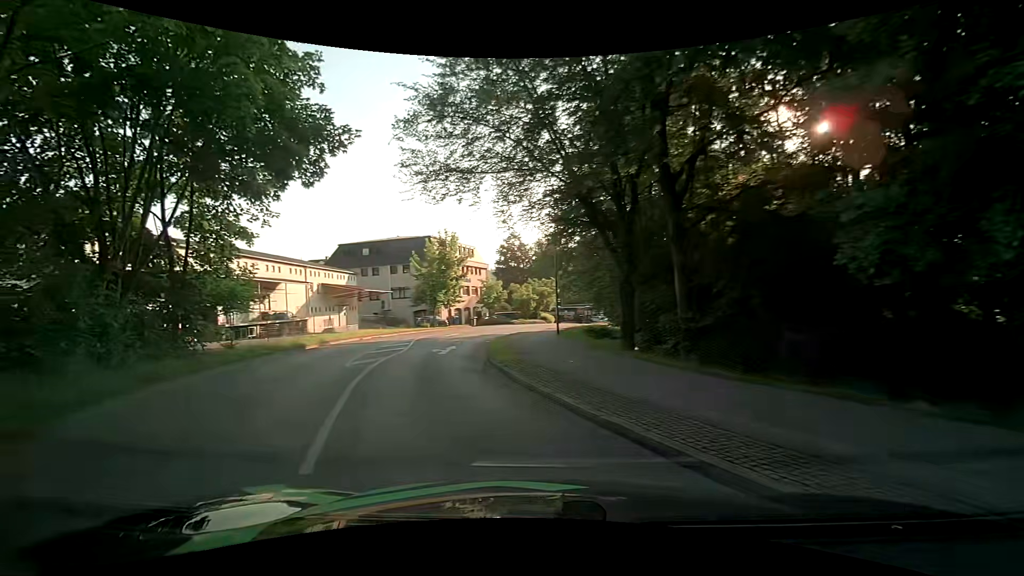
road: unclassified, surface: asphalt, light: Day
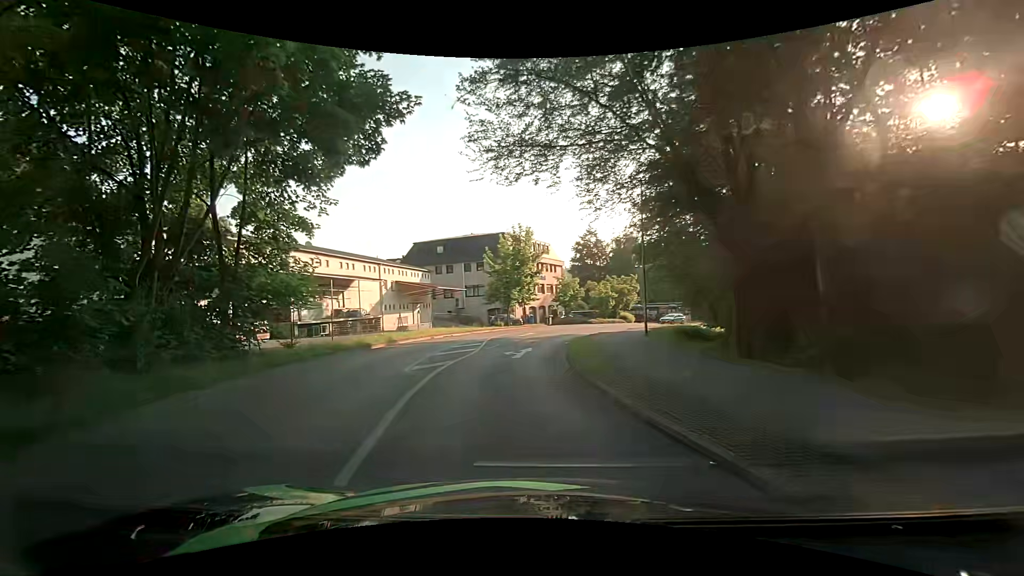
(-0.3, +2.5) m; -10°
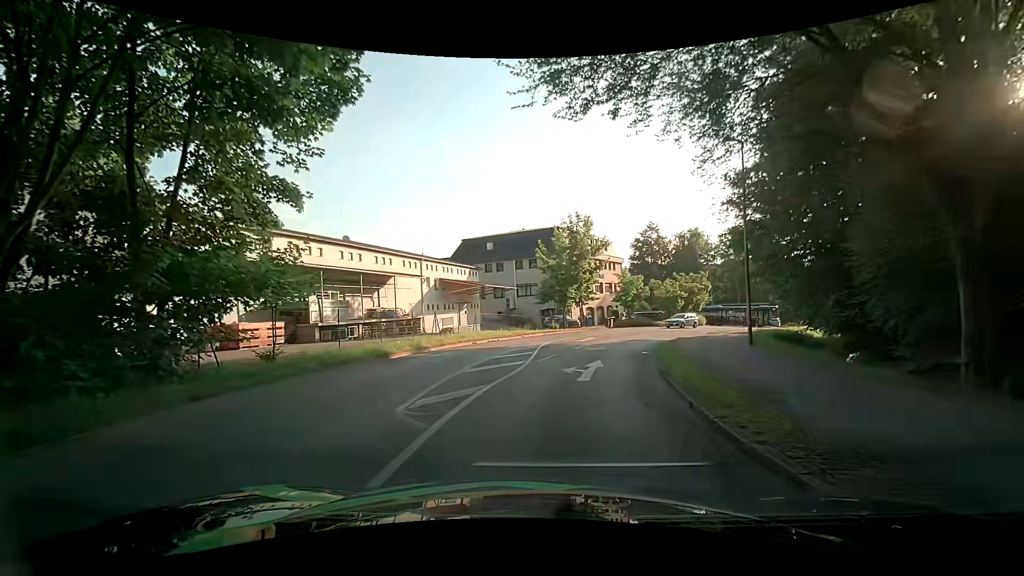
(-0.3, +5.4) m; -6°
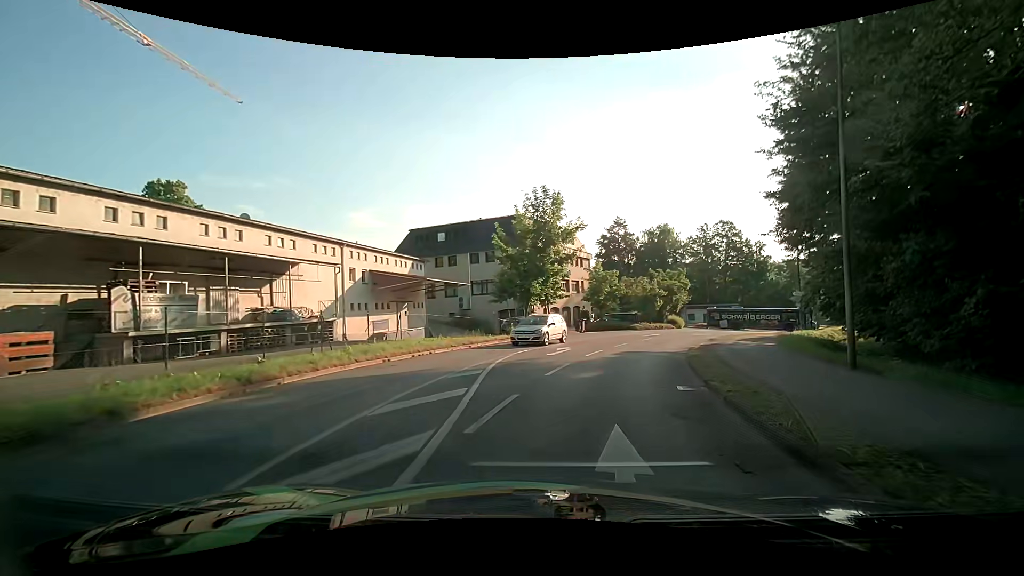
(+0.1, +9.0) m; +5°
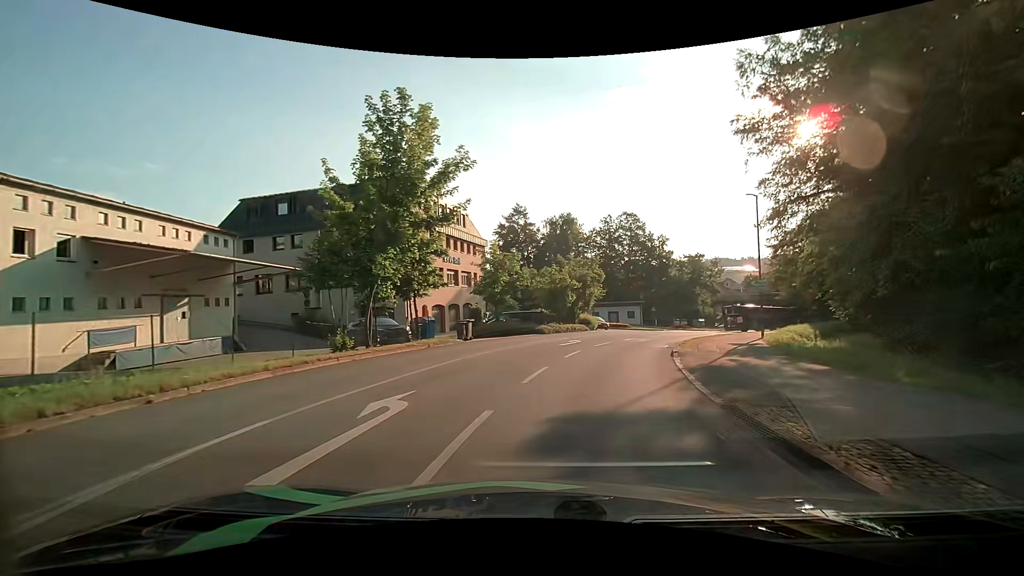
(+1.2, +13.6) m; +11°
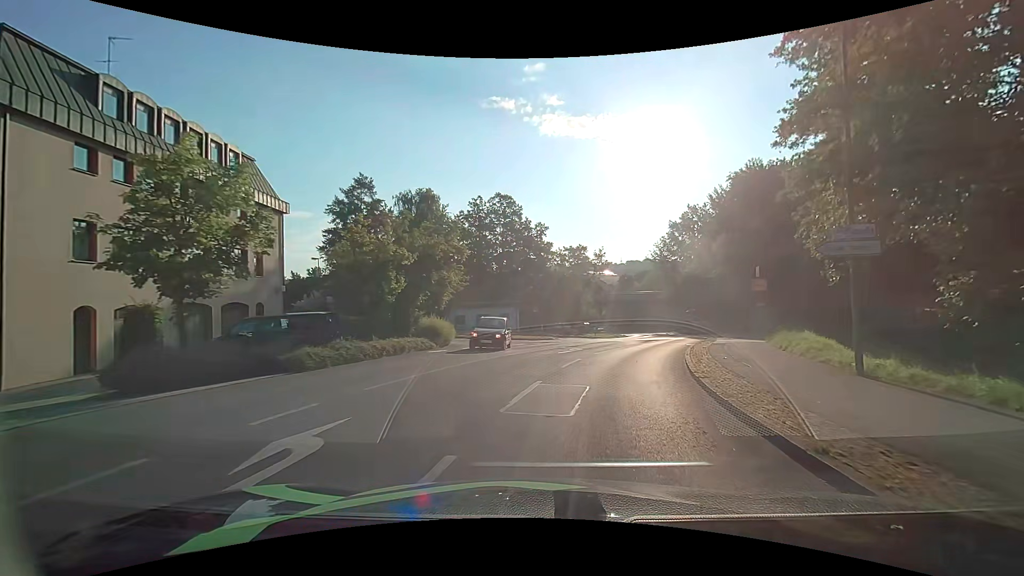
(+2.7, +20.1) m; +15°
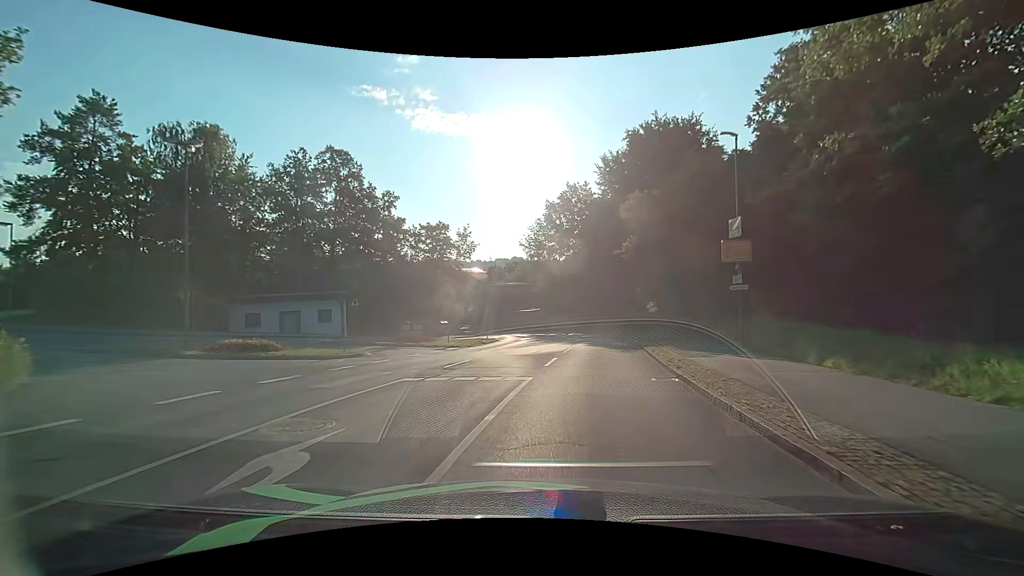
(+2.5, +18.6) m; +15°
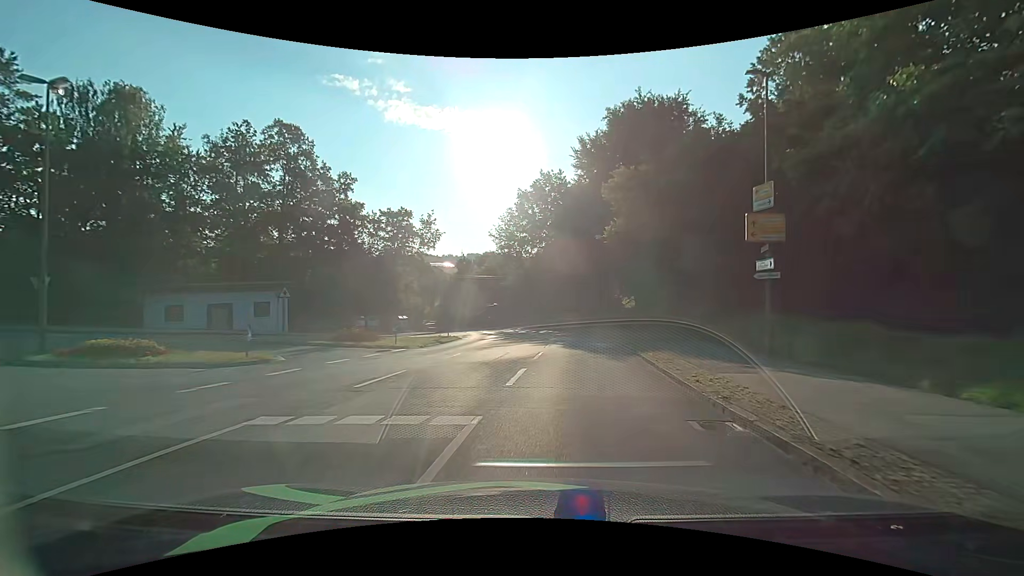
(+0.1, +5.0) m; +3°
